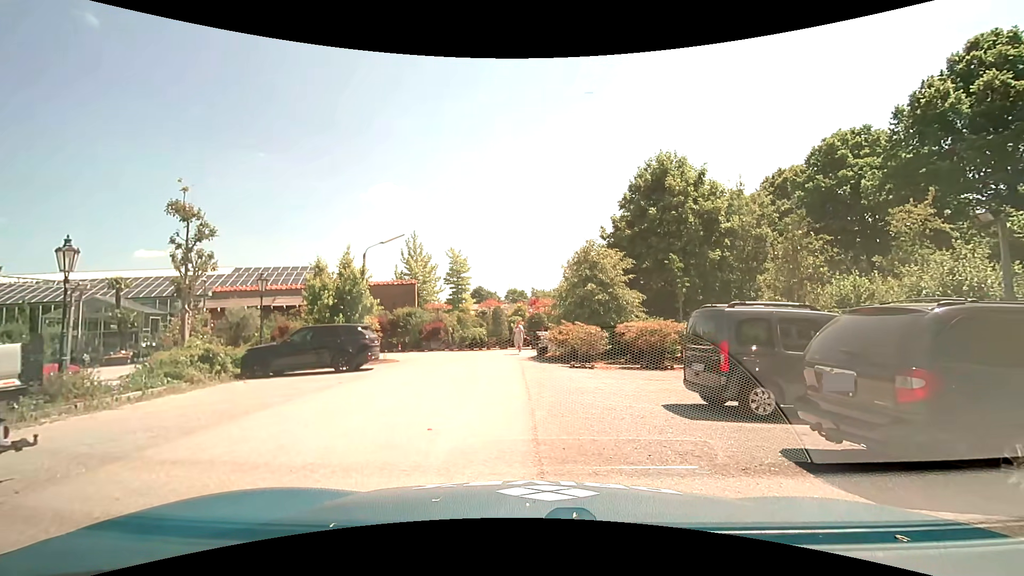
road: tertiary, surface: asphalt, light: Day
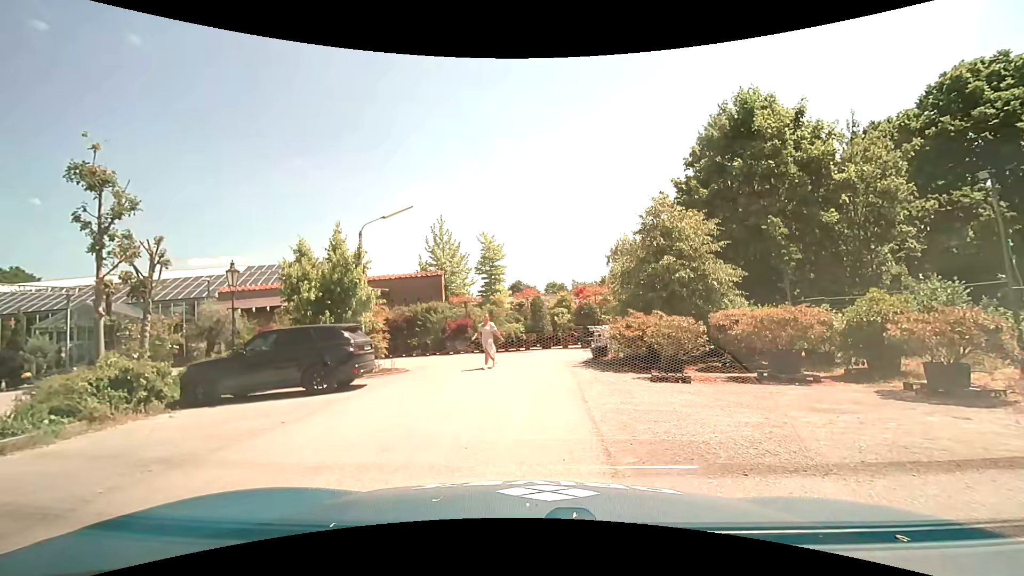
(-0.5, +5.9) m; -7°
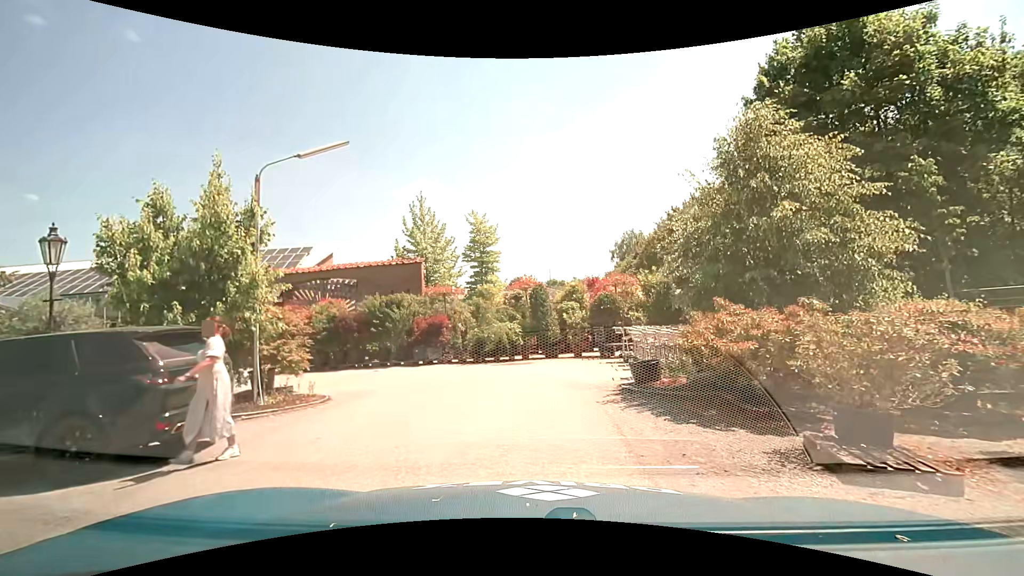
(-0.2, +6.8) m; -1°
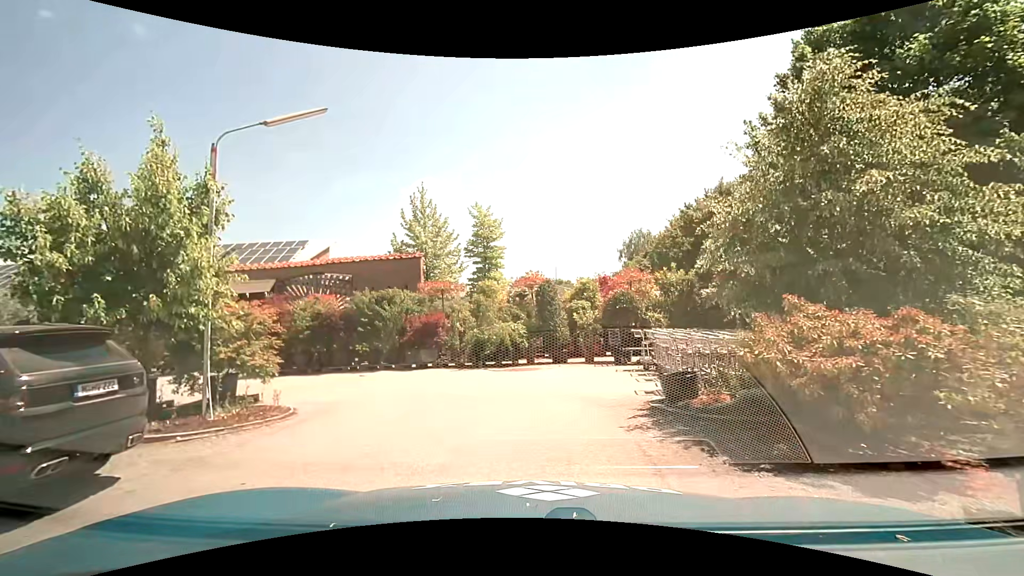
(0.0, +1.8) m; 0°
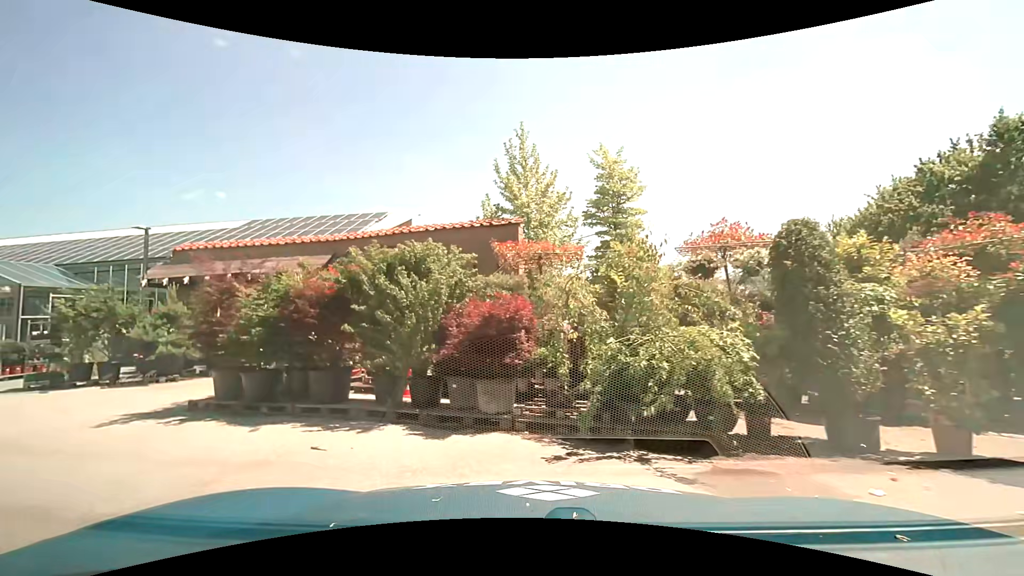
(-0.9, +9.3) m; -15°
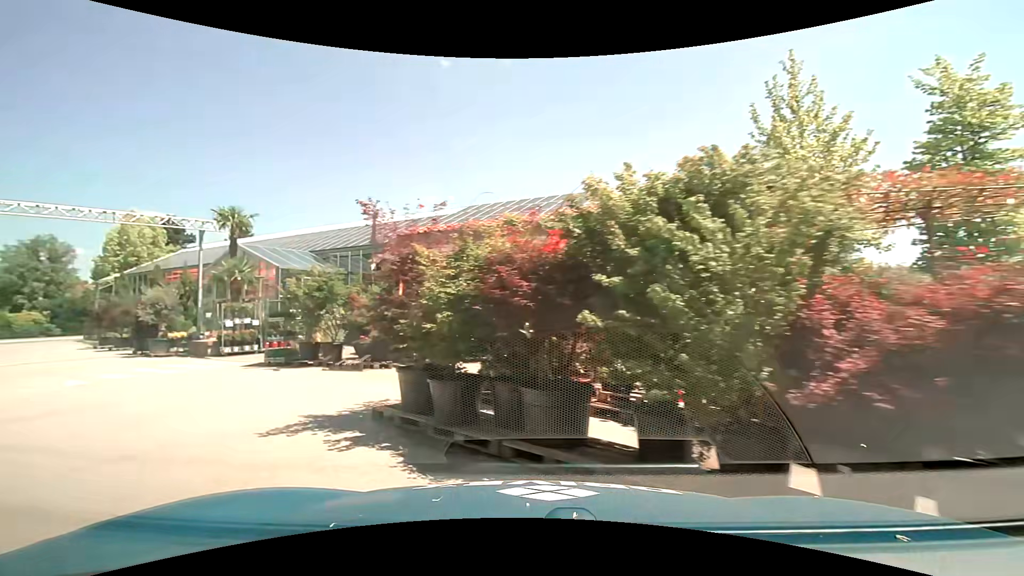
(-0.7, +3.7) m; -24°
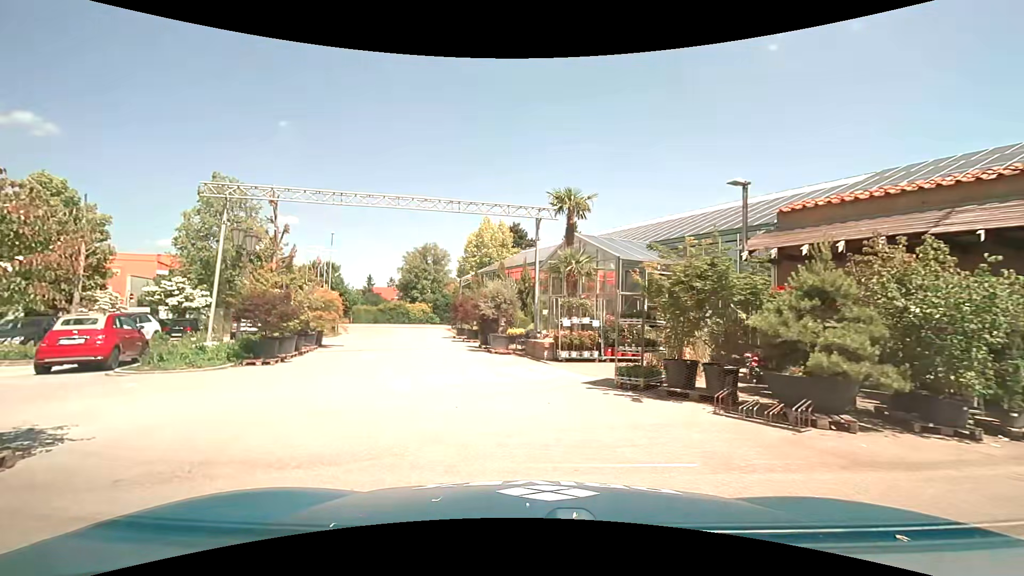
(-2.0, +5.3) m; -34°
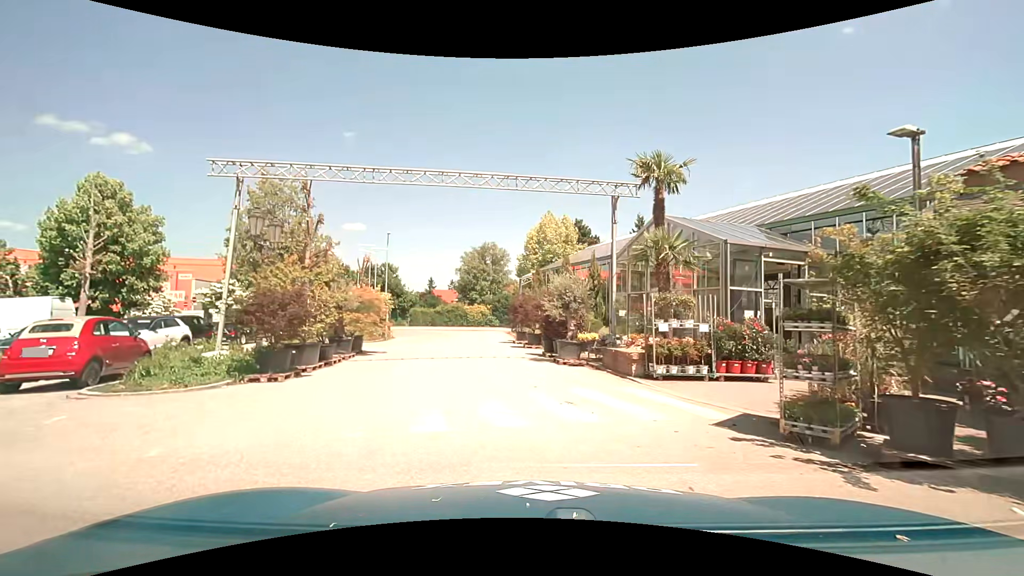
(-0.2, +3.6) m; -5°
